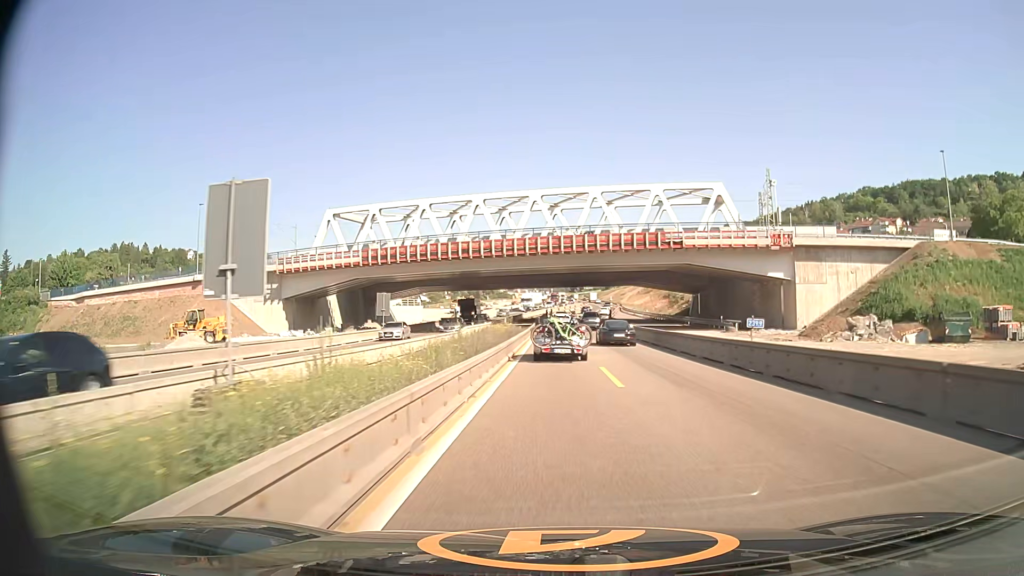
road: motorway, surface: asphalt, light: Day
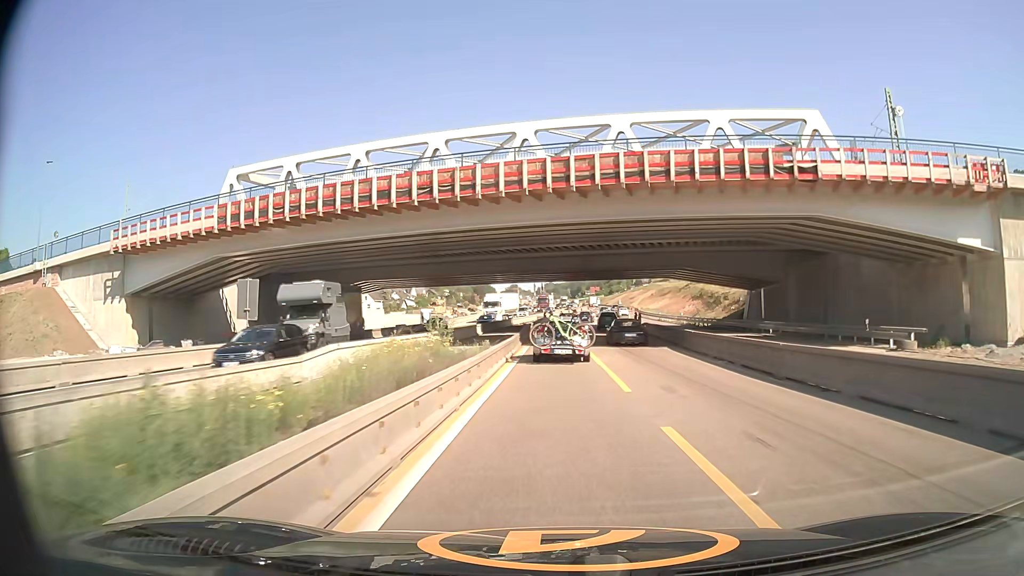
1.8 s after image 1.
(0.0, +28.9) m; 0°
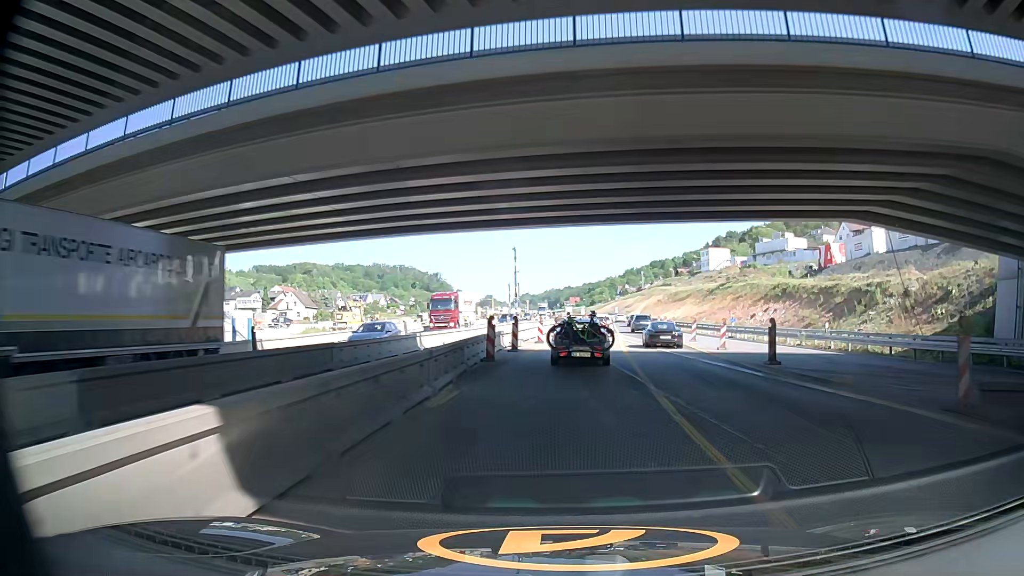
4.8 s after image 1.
(+0.4, +46.7) m; 0°
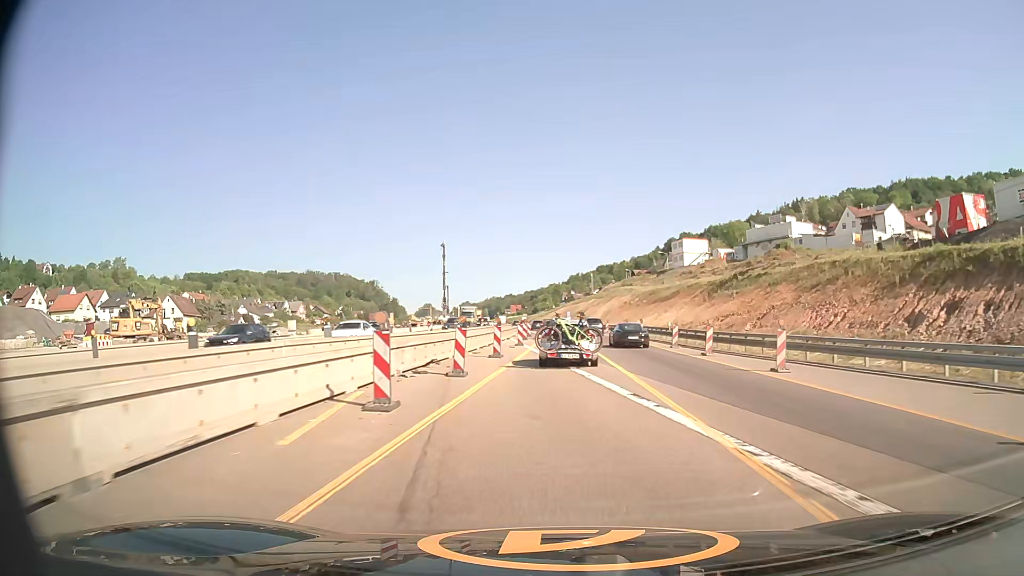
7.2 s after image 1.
(+0.6, +37.3) m; +6°
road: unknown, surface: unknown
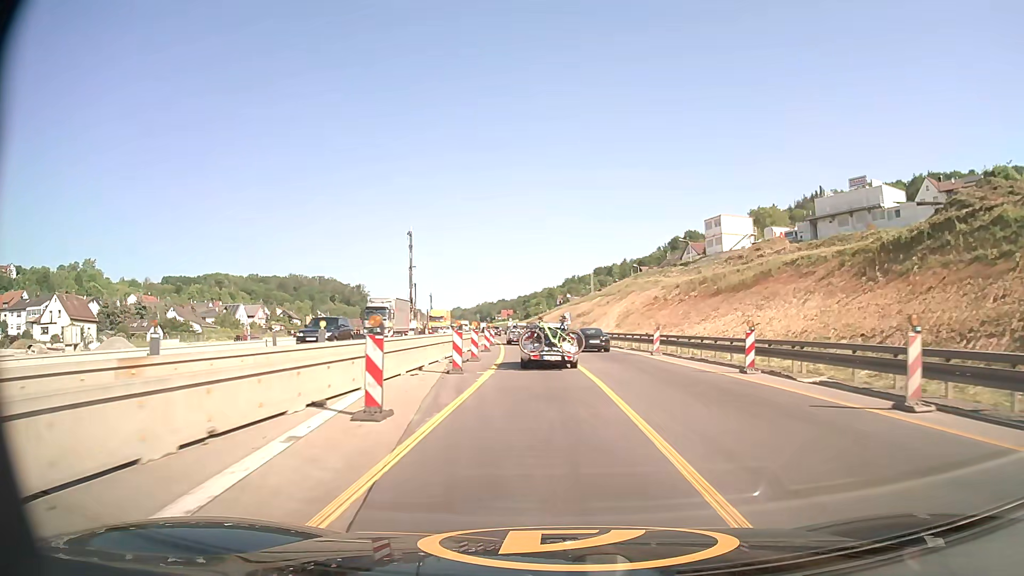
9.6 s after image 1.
(+0.7, +38.6) m; +1°
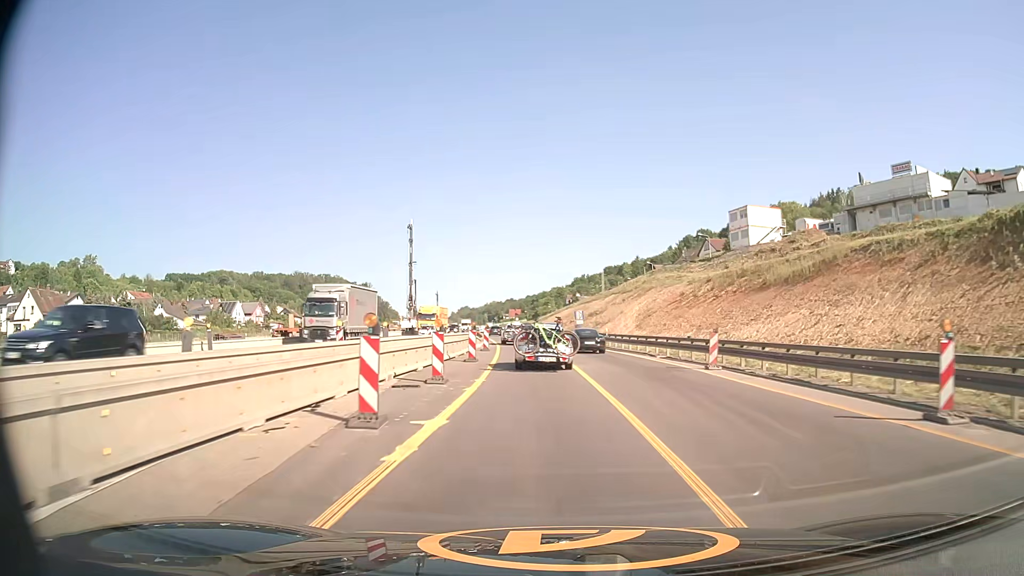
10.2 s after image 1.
(0.0, +9.9) m; -1°
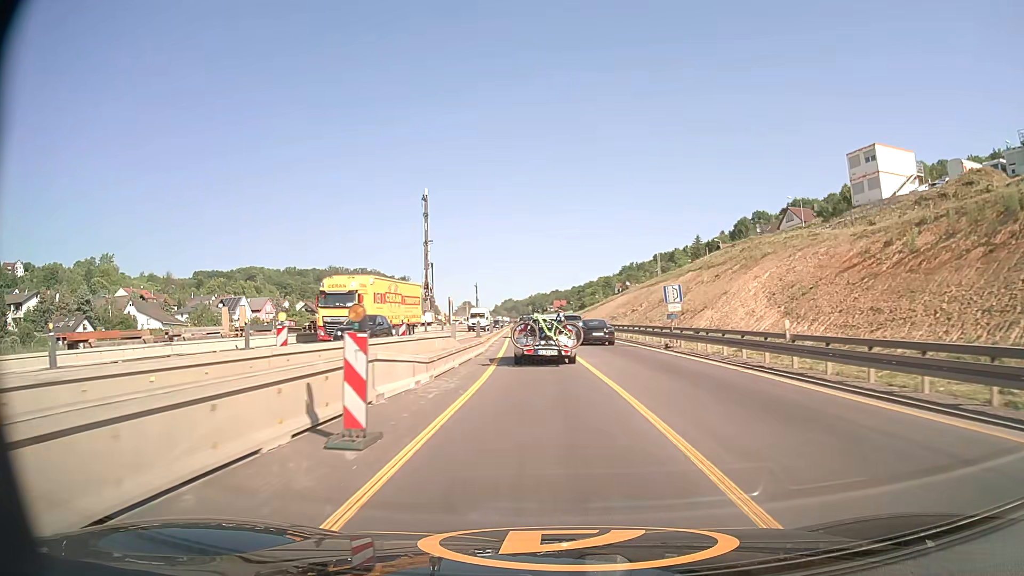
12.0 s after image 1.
(-0.9, +29.6) m; -4°
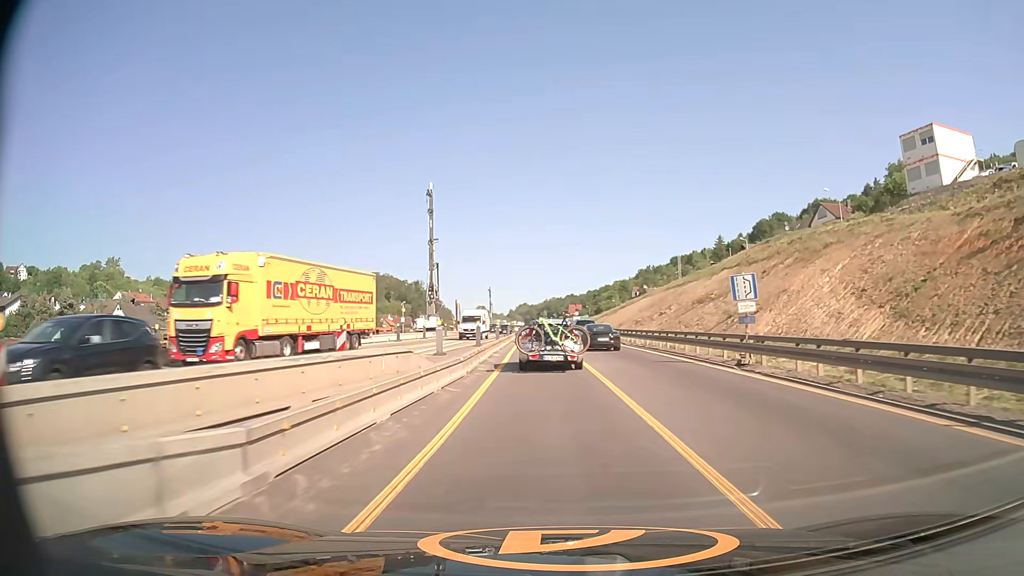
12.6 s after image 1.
(-0.1, +9.4) m; -1°
(0, +10) (0, +20) (-1, +30) (-1, +40) (-1, +50) (-1, +60) (-2, +70) (-2, +80) (-2, +90) (-2, +100) m
